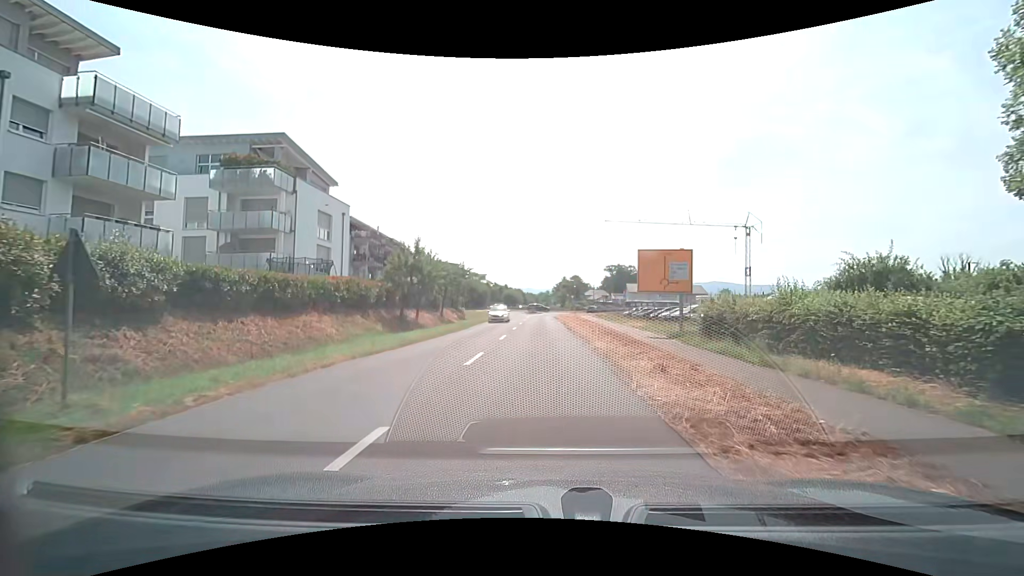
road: secondary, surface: asphalt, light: Day
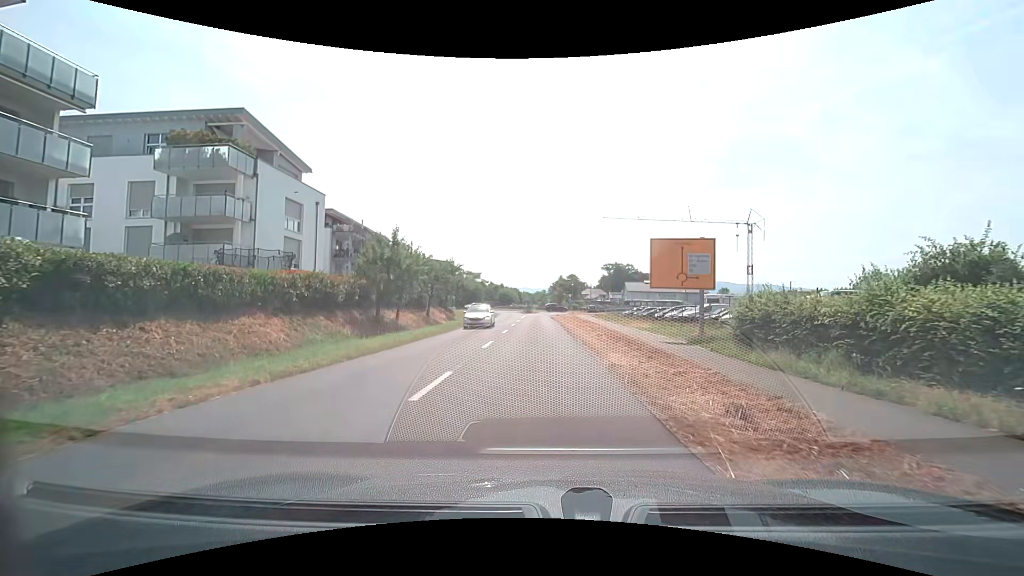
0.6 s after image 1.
(0.0, +4.4) m; 0°
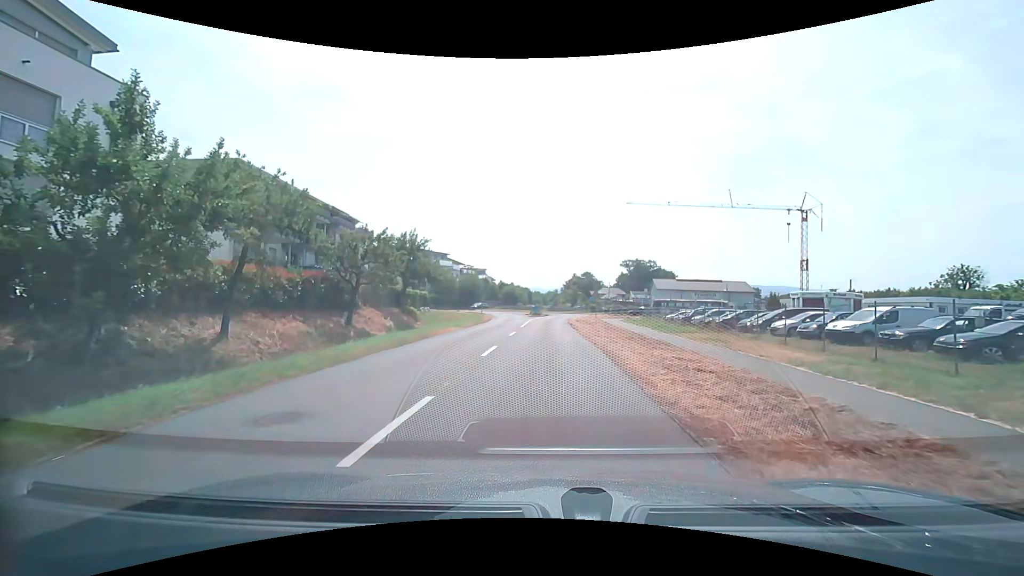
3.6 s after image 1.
(-0.1, +20.8) m; -1°
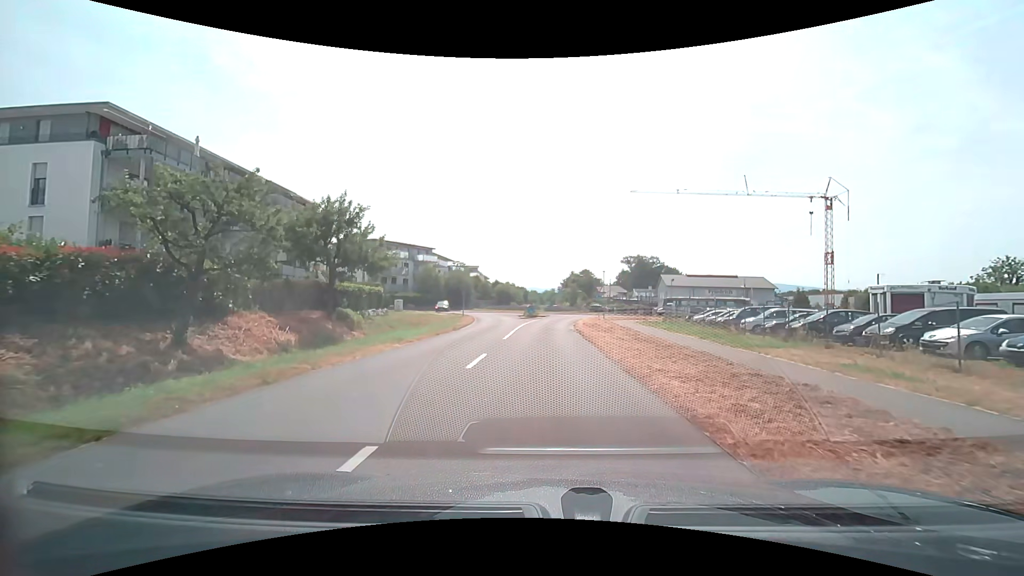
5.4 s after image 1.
(0.0, +11.6) m; +1°
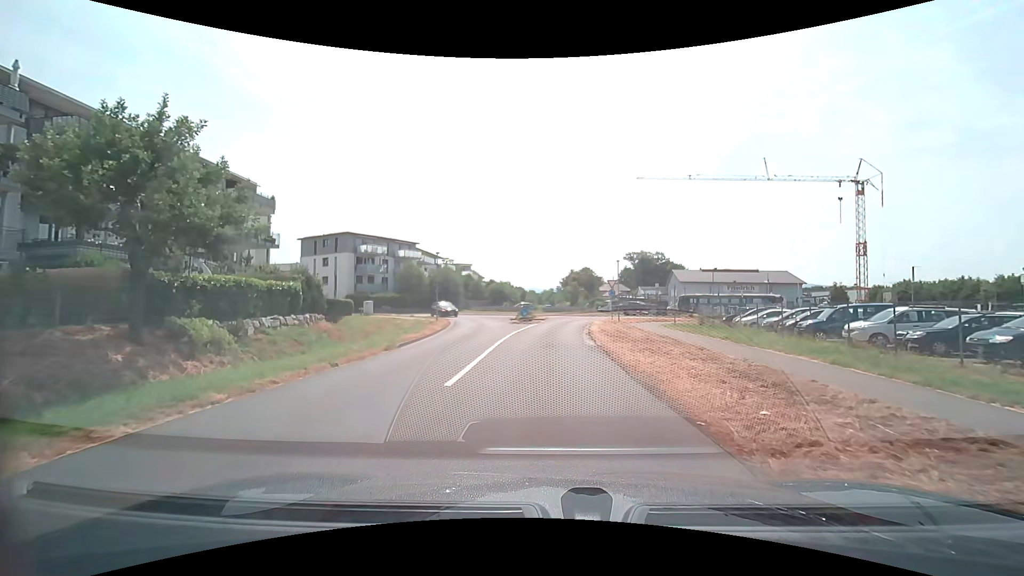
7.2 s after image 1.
(-0.1, +11.2) m; 0°
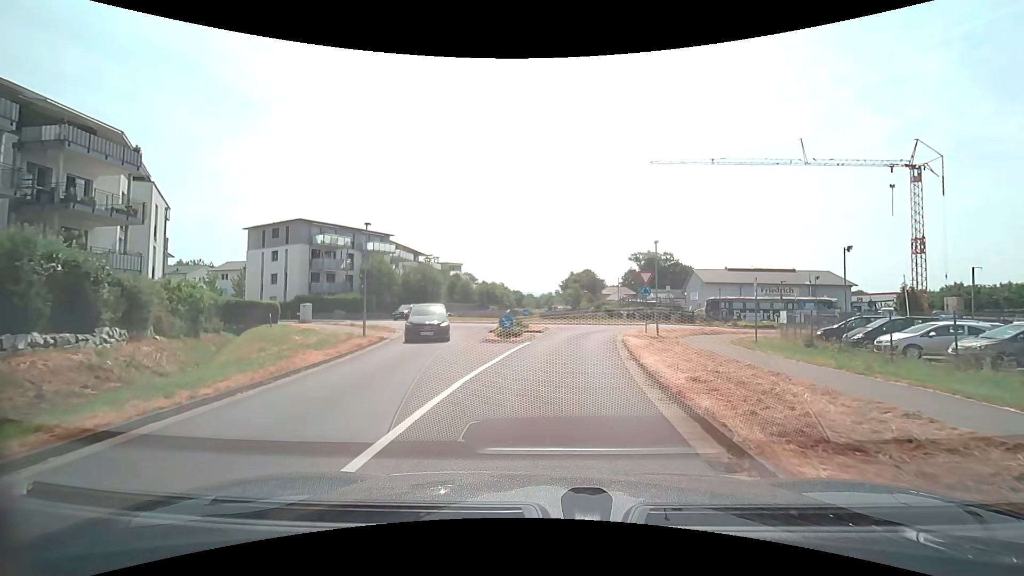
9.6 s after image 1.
(+0.1, +14.4) m; 0°
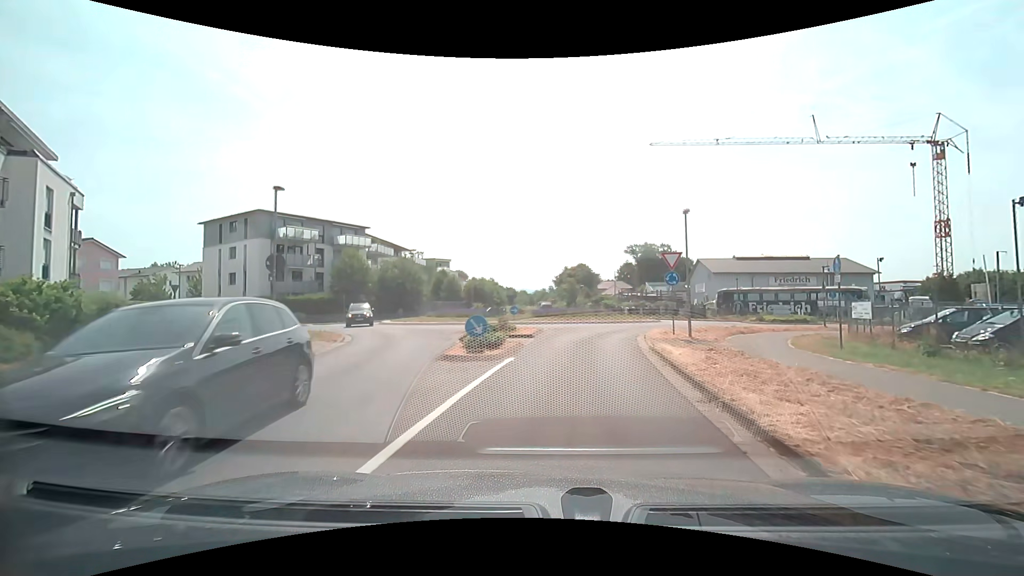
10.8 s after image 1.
(+0.1, +6.9) m; +1°
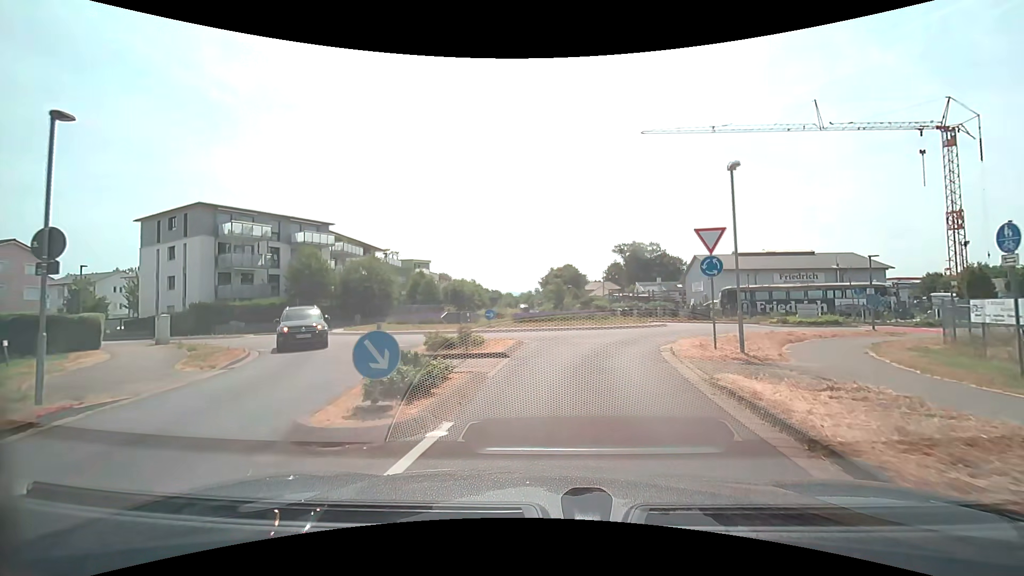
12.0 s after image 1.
(+0.1, +6.5) m; +2°
(0, +10) (+2, +20) (+8, +28) (+16, +33) (+26, +34) (+36, +31) (+42, +24) (+43, +14) (+43, +4) (+43, -6) m
